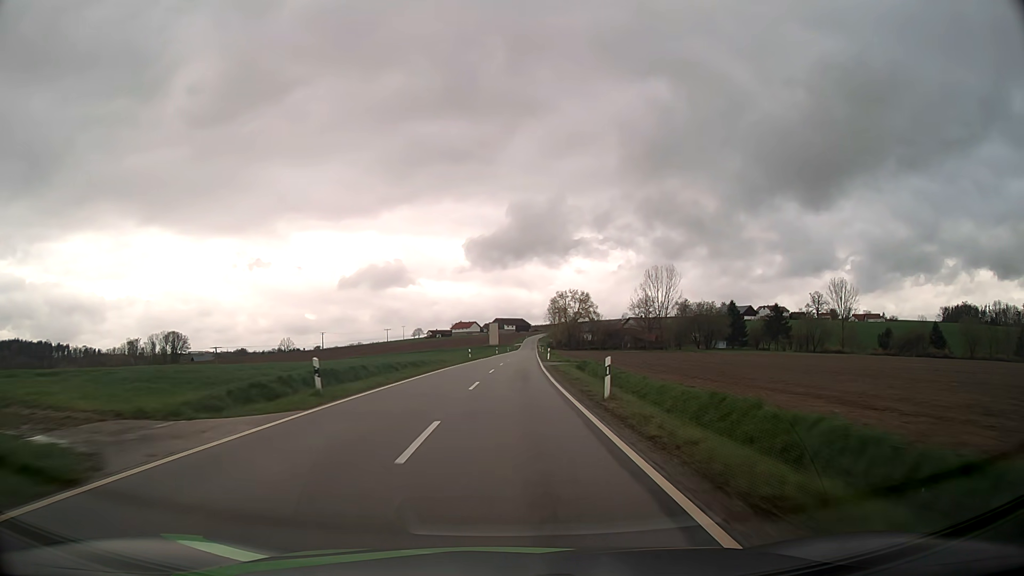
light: Day
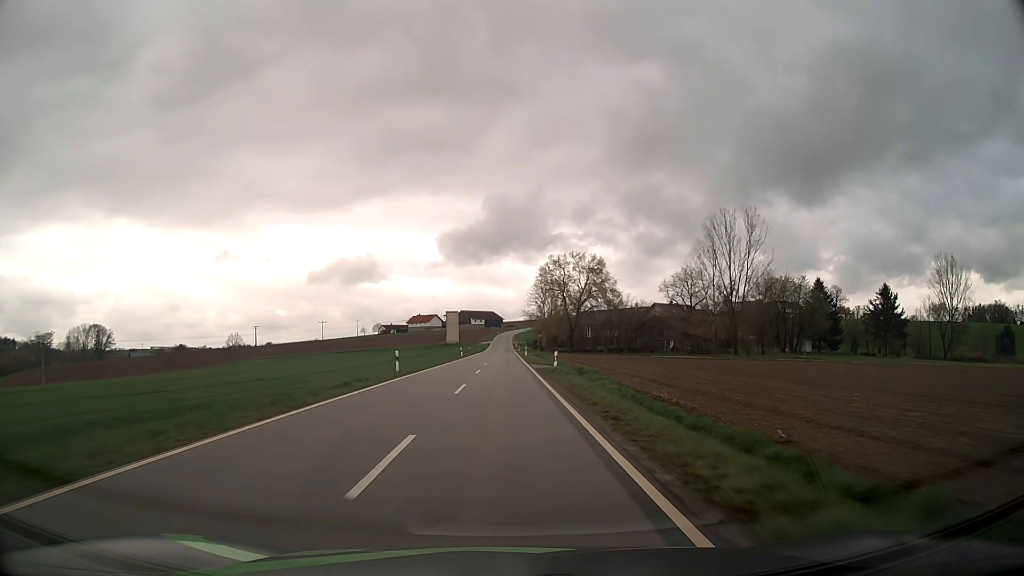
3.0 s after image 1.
(+2.2, +74.9) m; +3°
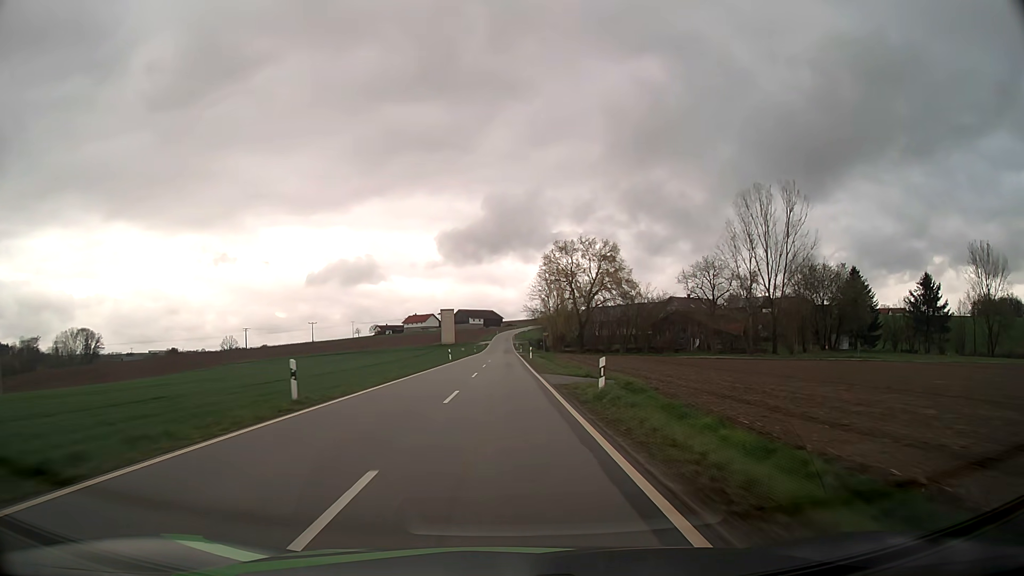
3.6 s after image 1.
(+0.1, +15.0) m; 0°
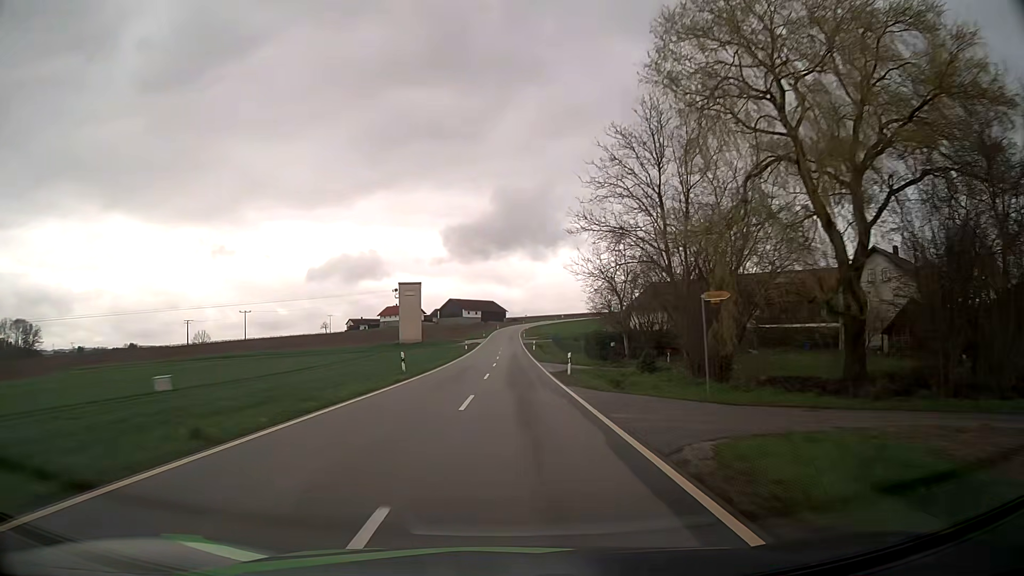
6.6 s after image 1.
(-0.4, +74.9) m; 0°
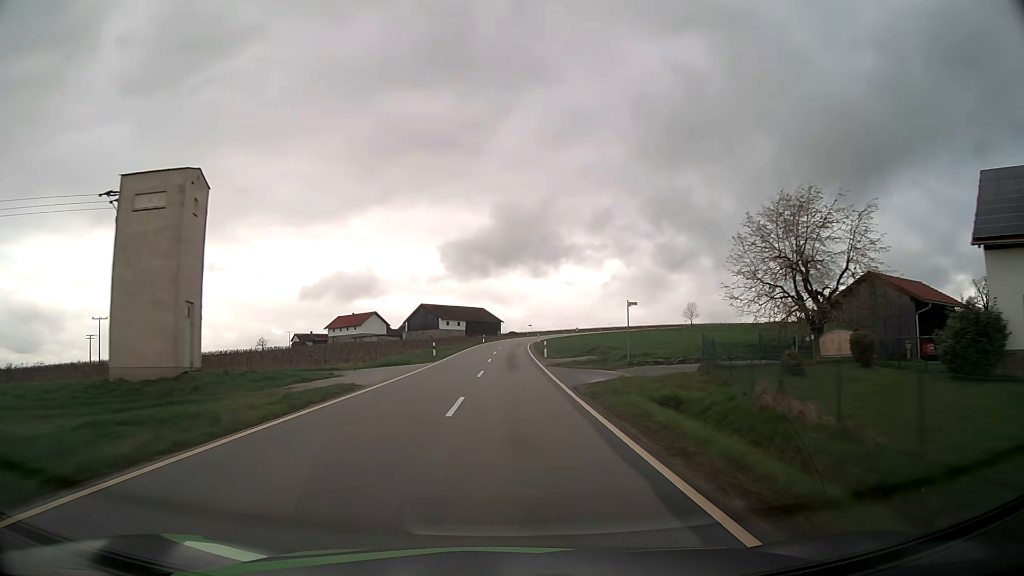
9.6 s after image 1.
(+0.2, +75.1) m; 0°
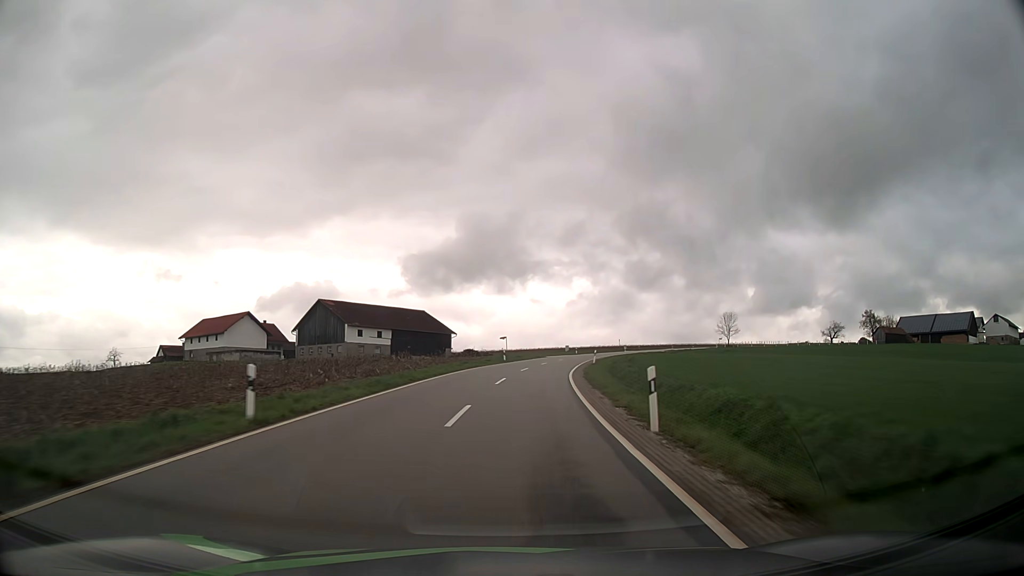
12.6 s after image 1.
(+0.7, +74.0) m; +3°
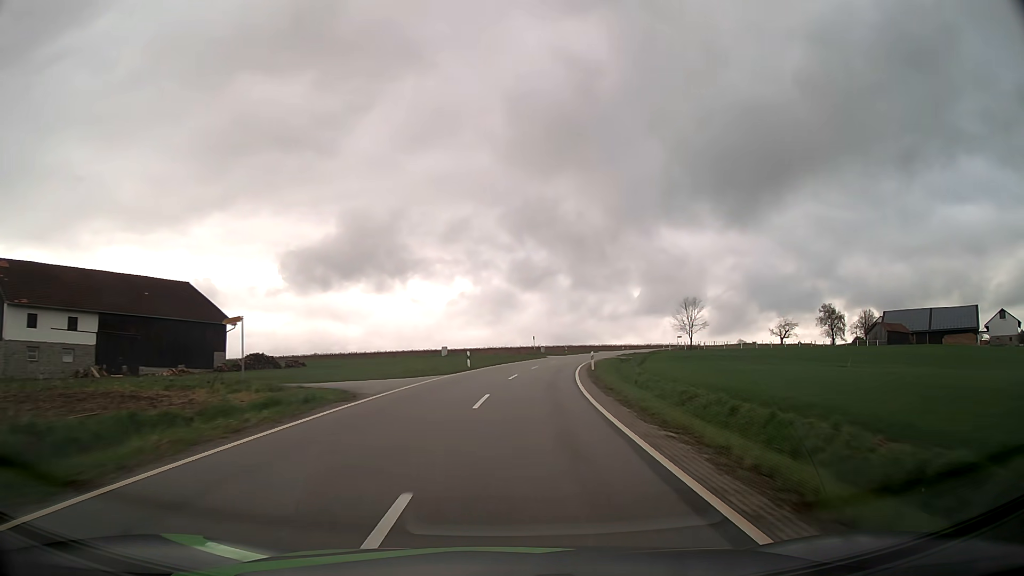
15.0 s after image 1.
(+5.0, +57.4) m; +10°
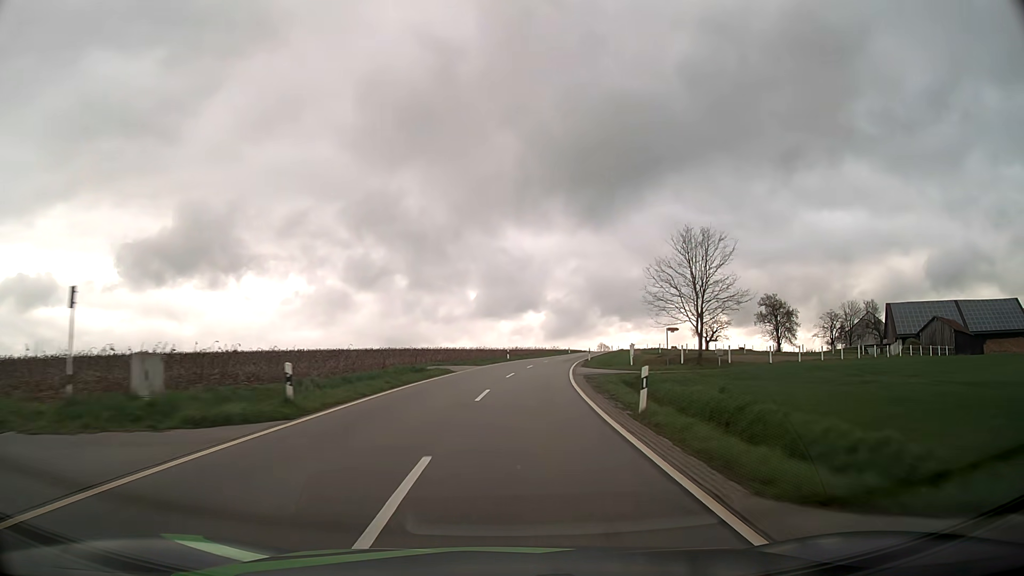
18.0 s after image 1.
(+8.3, +70.5) m; +14°
(0, +10) (+1, +20) (+2, +30) (+3, +40) (+4, +50) (+6, +60) (+7, +70) (+9, +79) (+11, +89) (+14, +99) m
